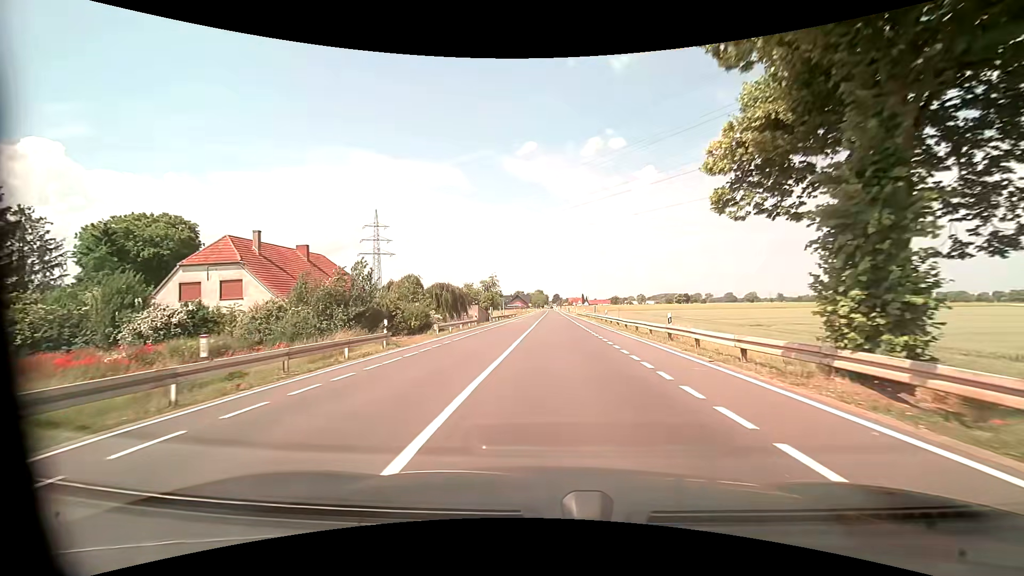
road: tertiary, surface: asphalt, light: Day
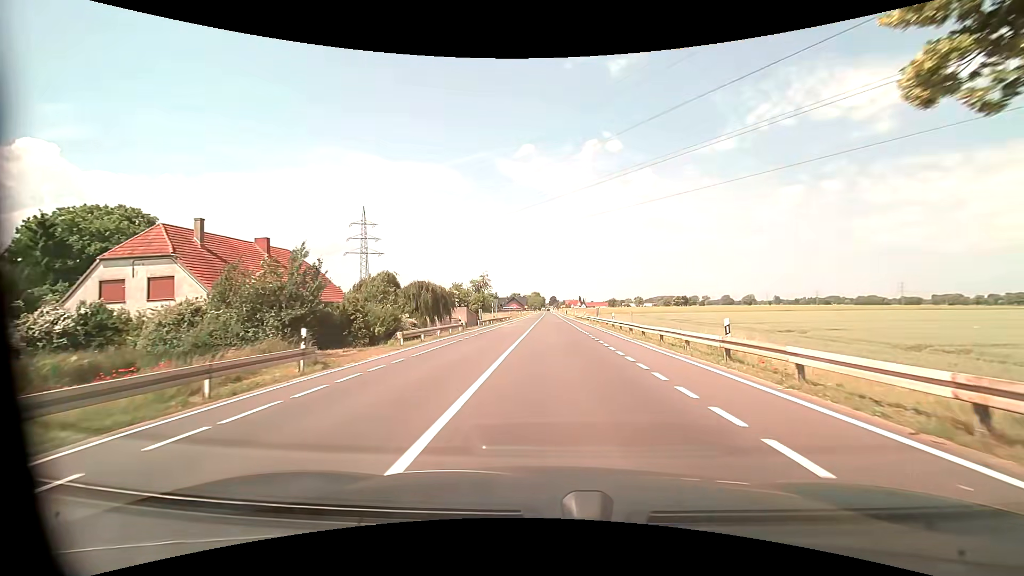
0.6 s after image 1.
(0.0, +7.1) m; 0°
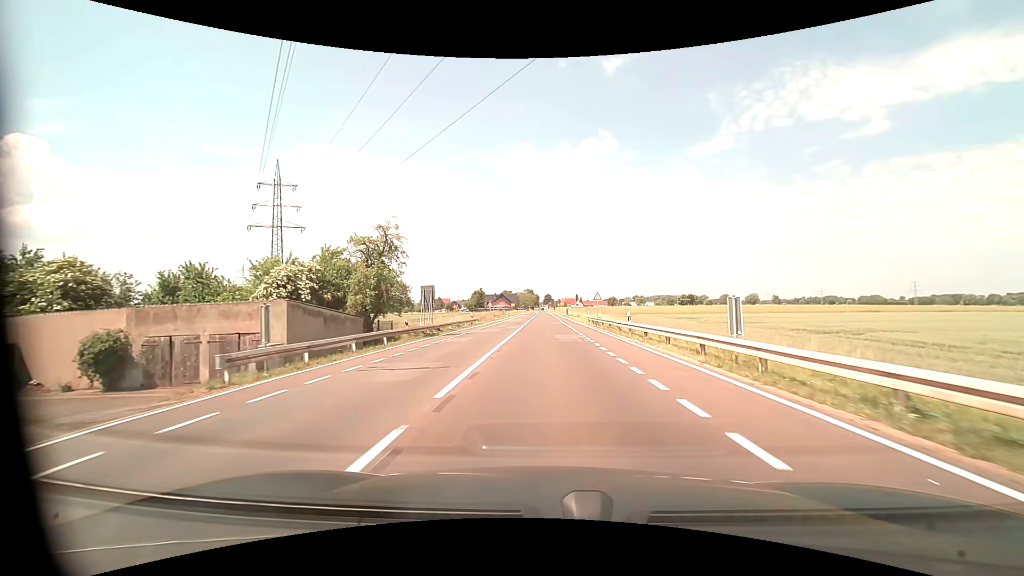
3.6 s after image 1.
(+0.4, +39.8) m; +1°
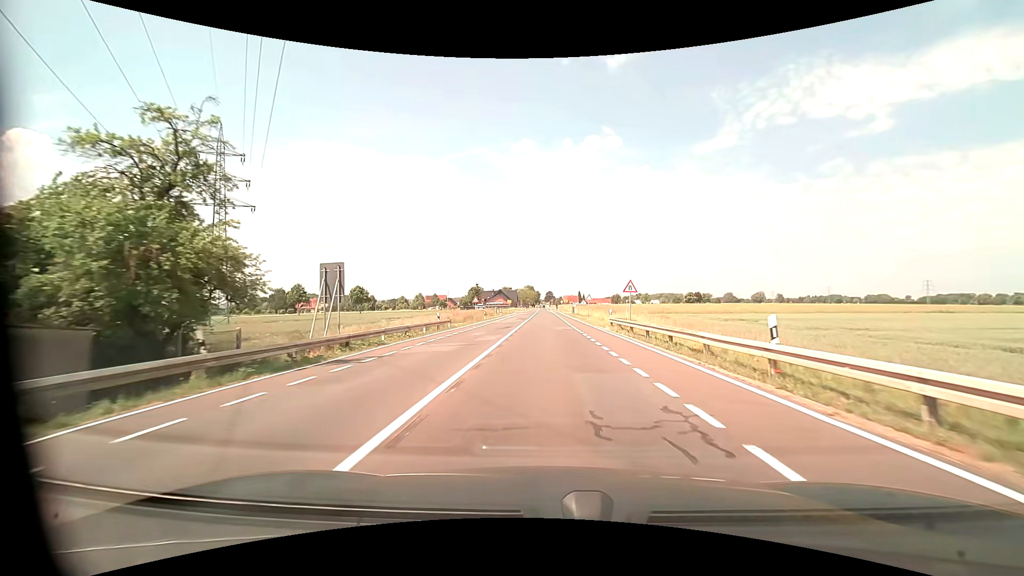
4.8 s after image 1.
(0.0, +16.6) m; 0°
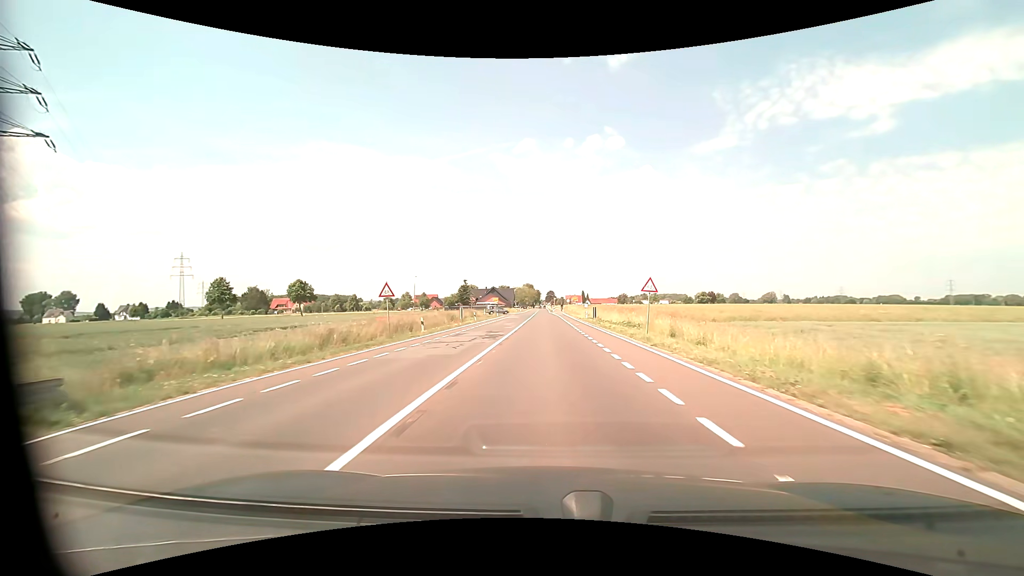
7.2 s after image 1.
(0.0, +32.7) m; 0°
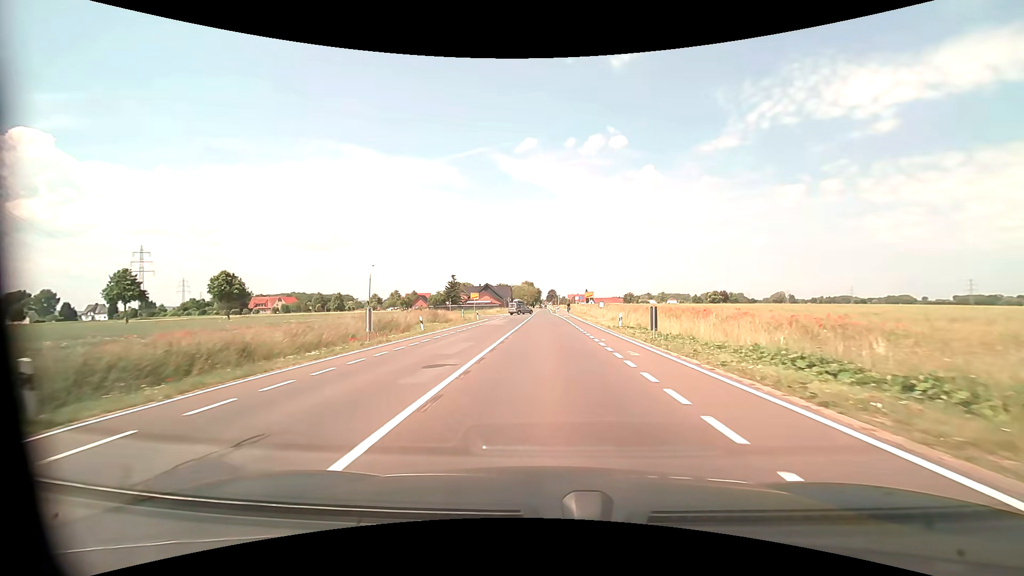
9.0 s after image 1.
(0.0, +24.1) m; 0°
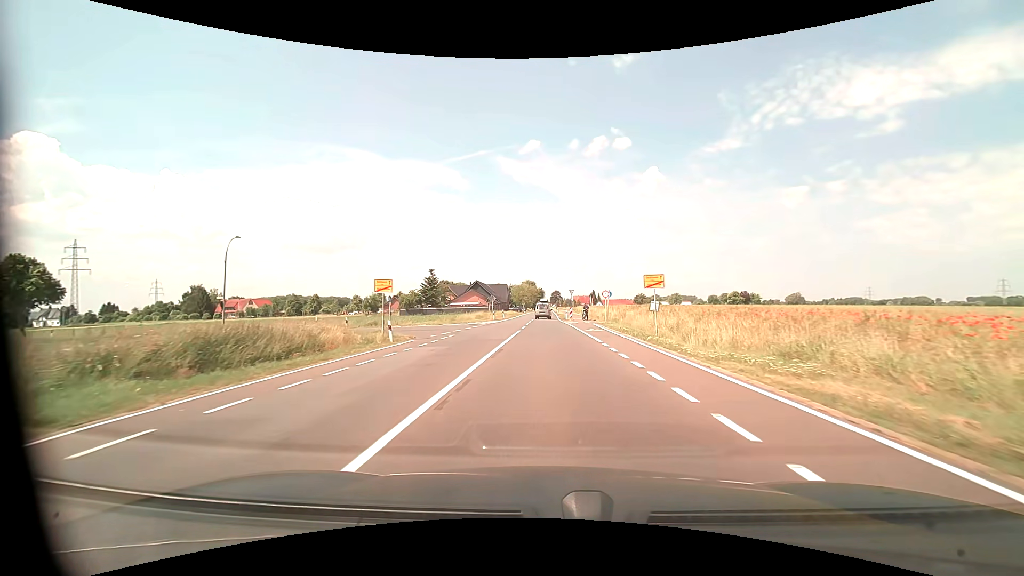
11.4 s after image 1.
(0.0, +31.8) m; 0°
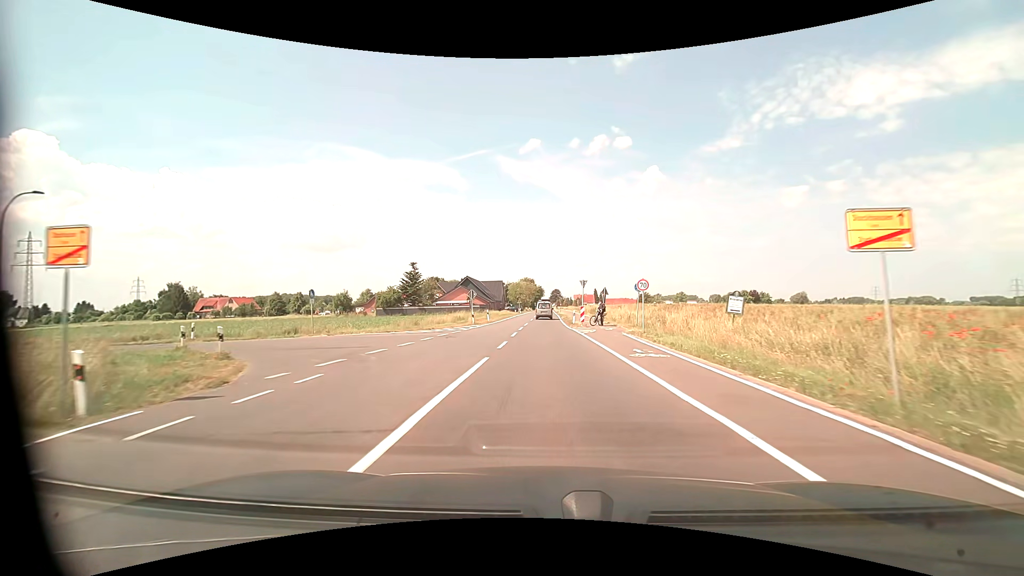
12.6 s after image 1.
(0.0, +15.6) m; 0°
(0, +10) (0, +20) (0, +30) (0, +40) (0, +50) (0, +60) (0, +70) (0, +80) (0, +90) (0, +100) m
